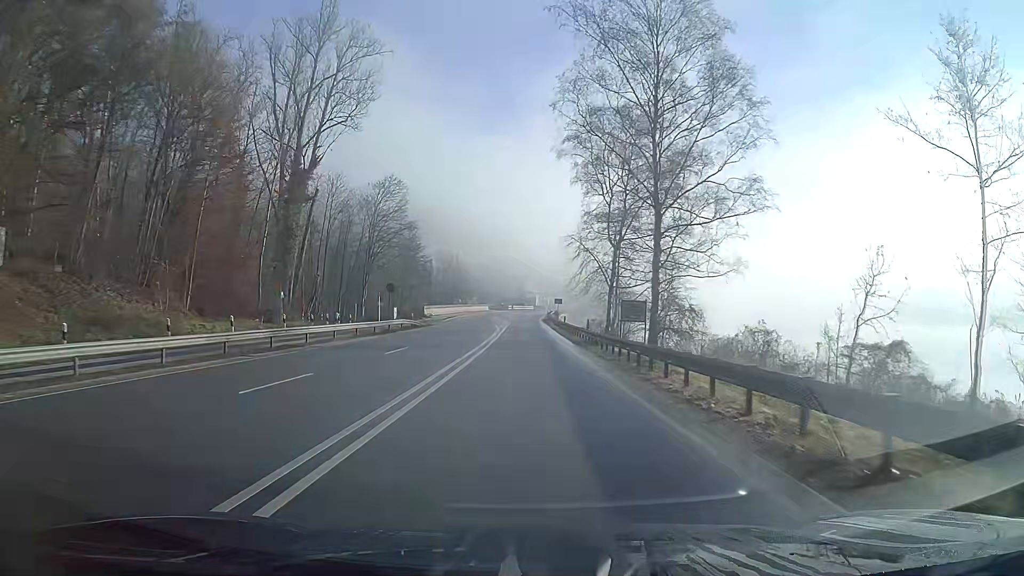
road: primary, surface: asphalt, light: Day
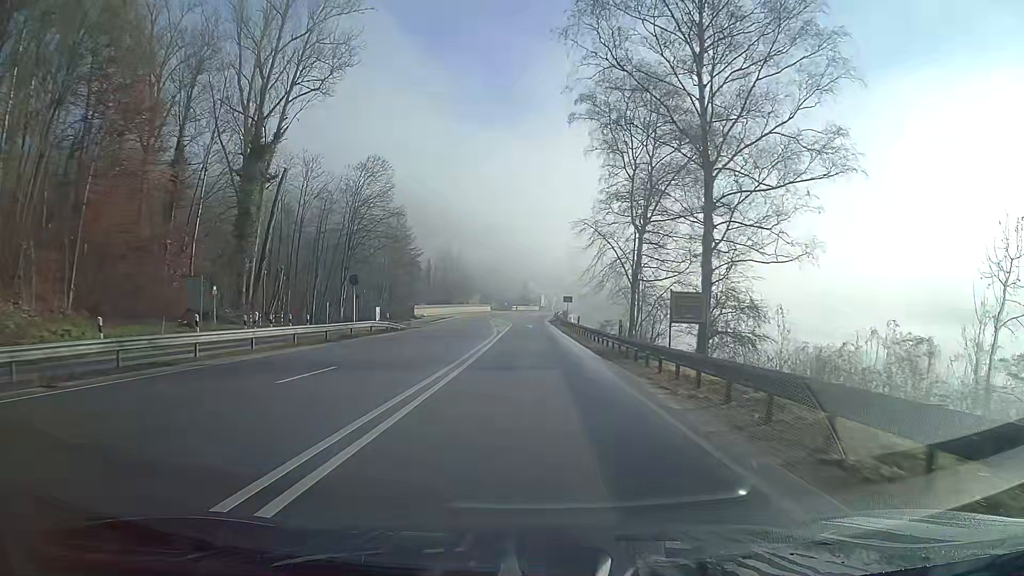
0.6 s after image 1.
(0.0, +10.8) m; 0°
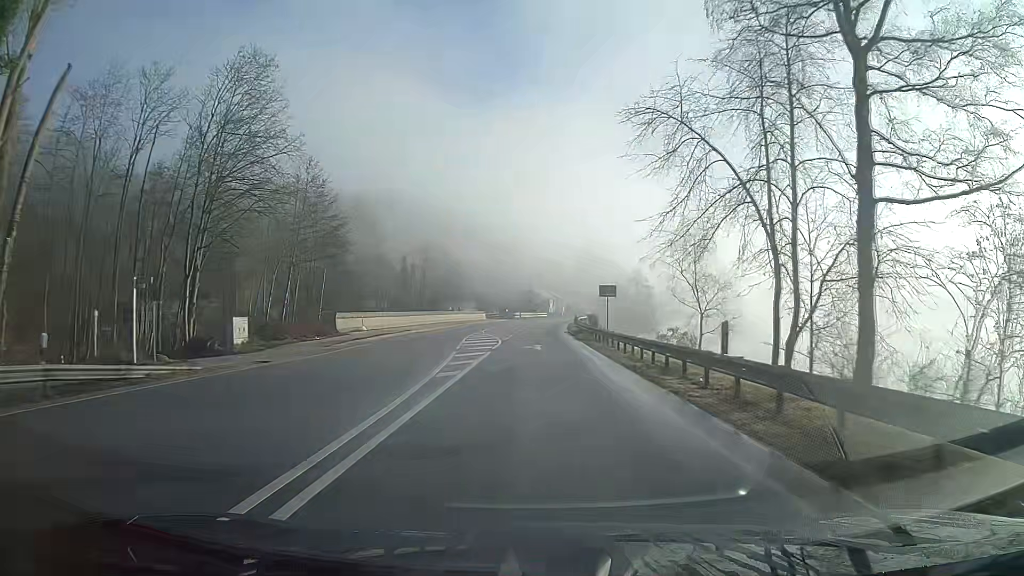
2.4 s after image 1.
(-0.1, +32.1) m; 0°
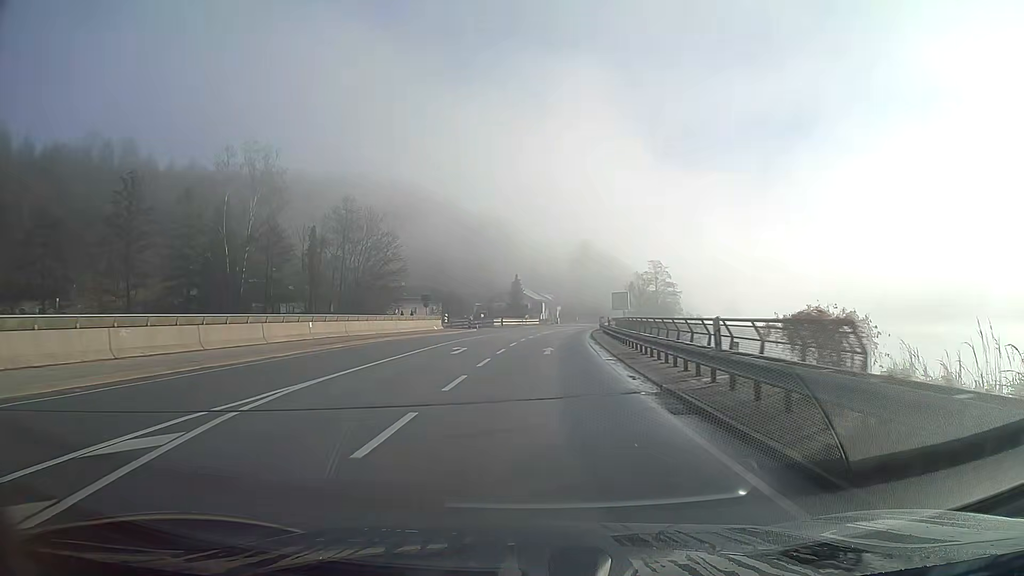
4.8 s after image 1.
(+0.2, +42.6) m; +1°
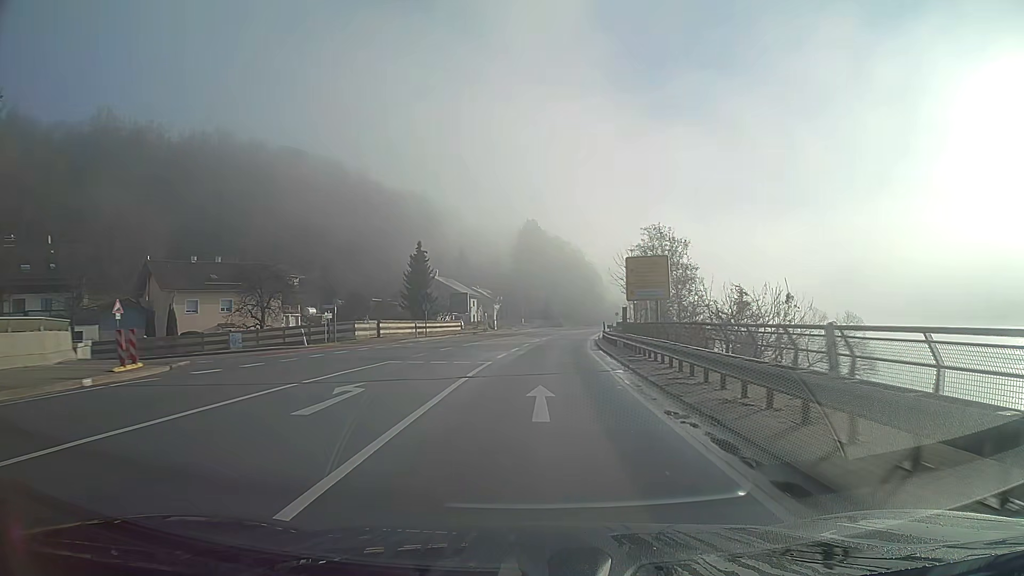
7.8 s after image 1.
(+2.3, +53.0) m; +5°
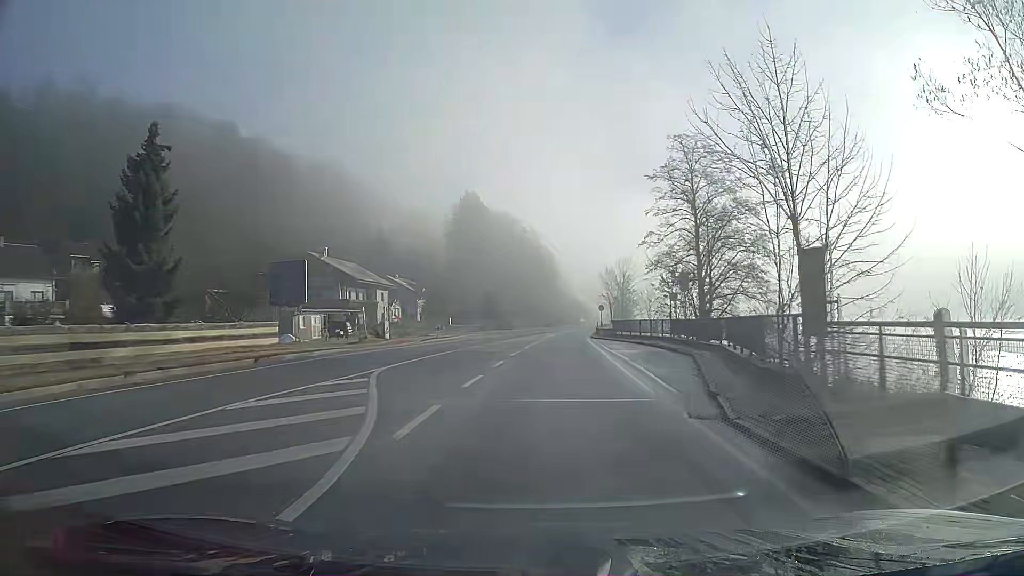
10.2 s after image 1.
(+1.6, +42.8) m; +4°
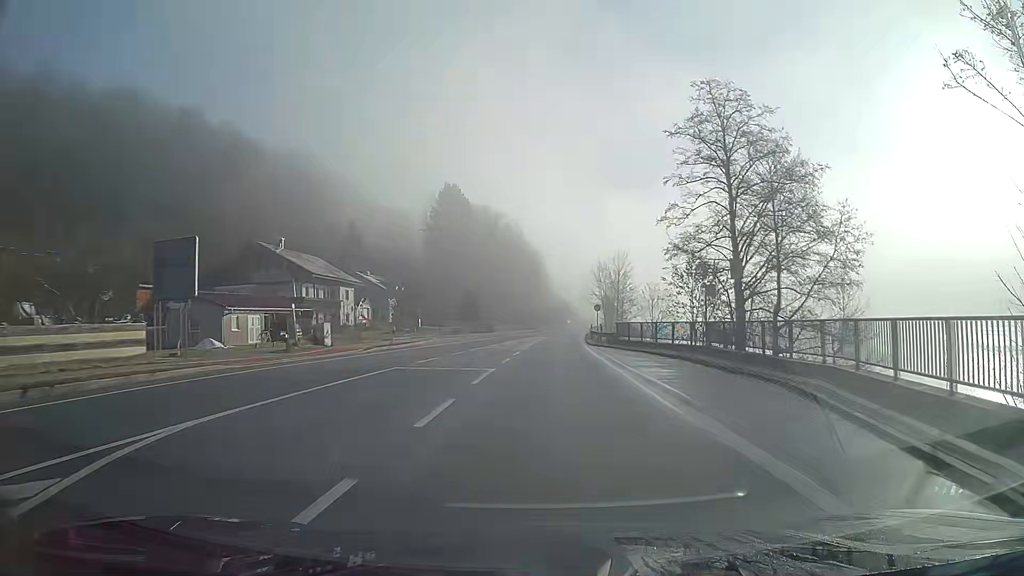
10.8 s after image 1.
(+0.1, +10.8) m; +1°
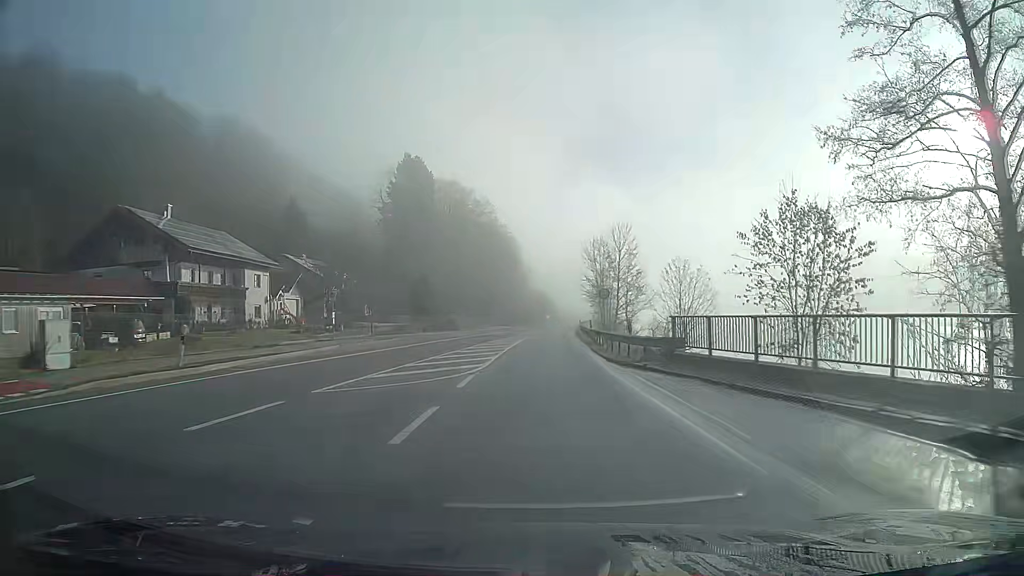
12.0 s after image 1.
(+0.4, +21.5) m; +2°
